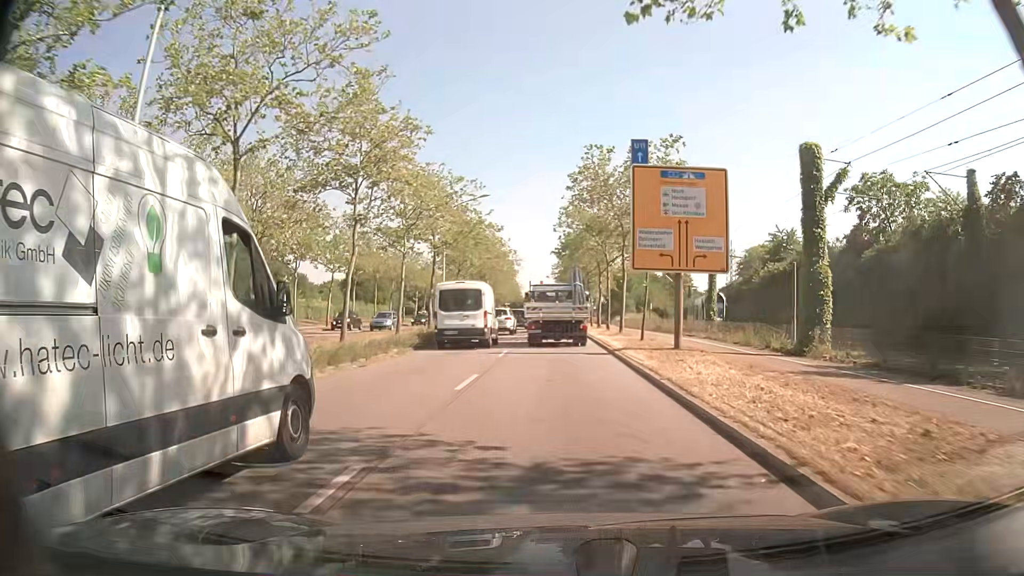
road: primary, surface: asphalt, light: Day
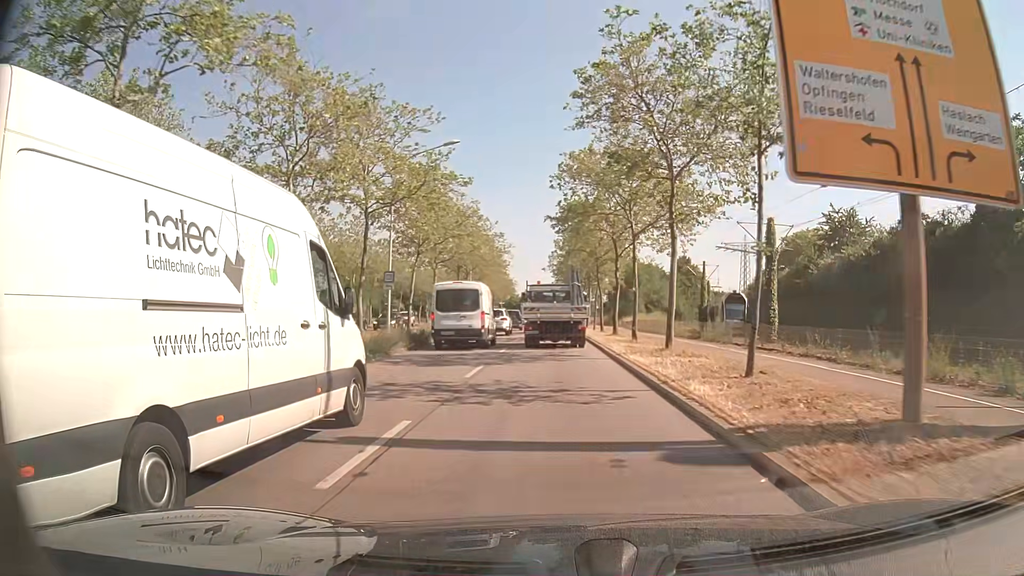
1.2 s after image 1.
(0.0, +15.6) m; 0°
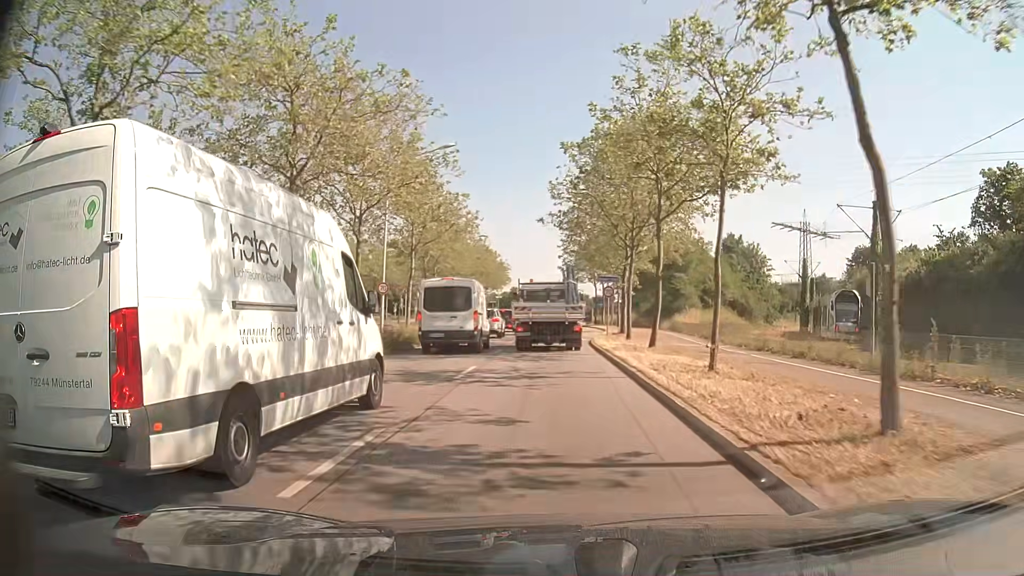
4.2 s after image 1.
(-0.2, +37.9) m; -1°
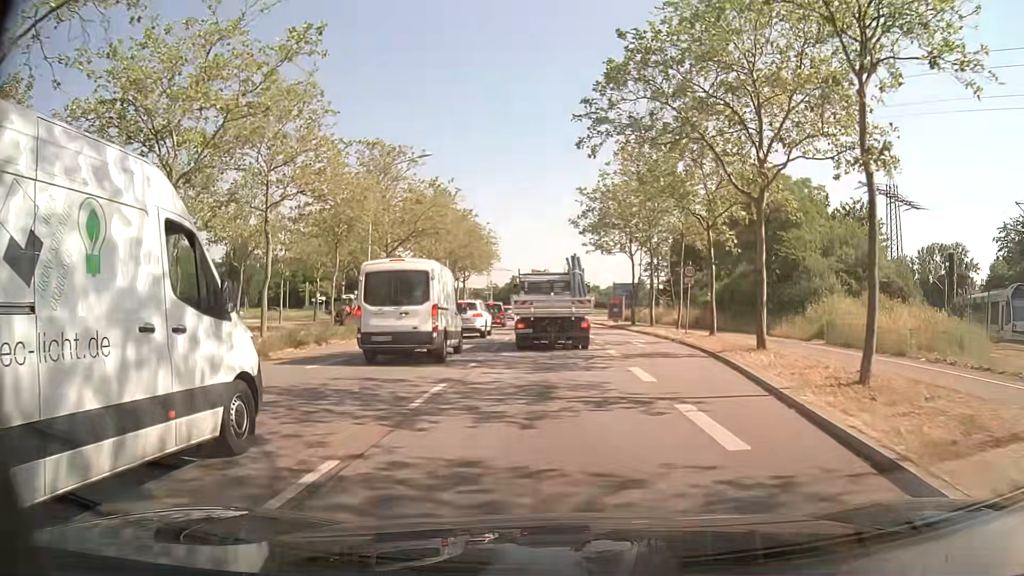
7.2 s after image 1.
(-0.3, +35.1) m; -1°
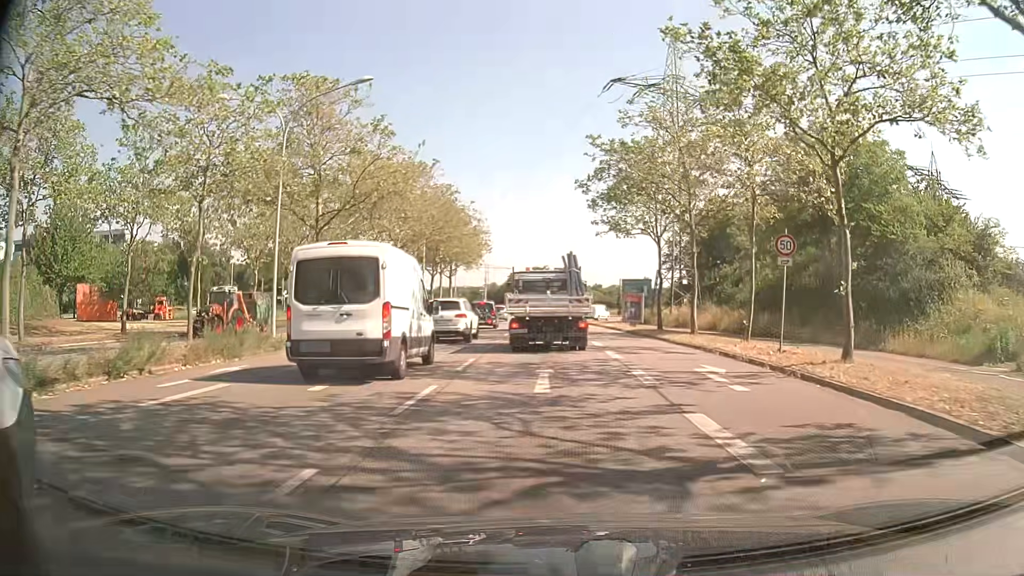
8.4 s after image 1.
(+0.1, +12.7) m; 0°
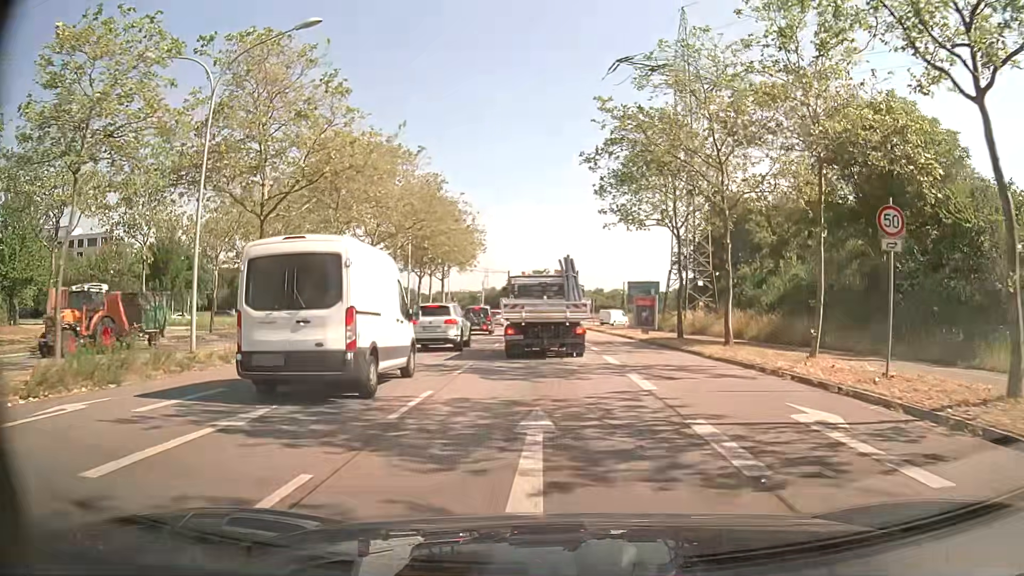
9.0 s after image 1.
(0.0, +6.0) m; 0°
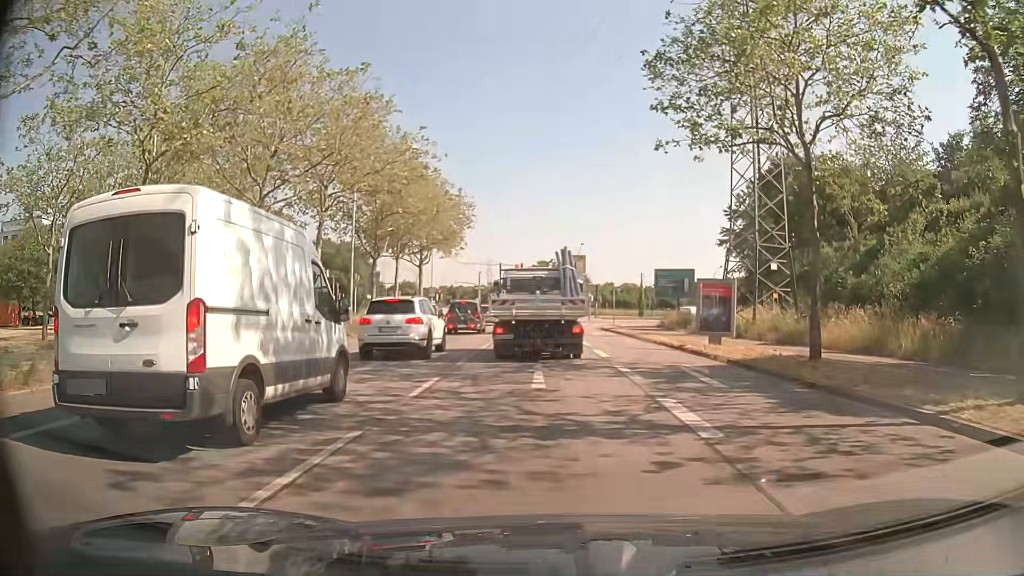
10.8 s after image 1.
(-0.1, +16.2) m; 0°
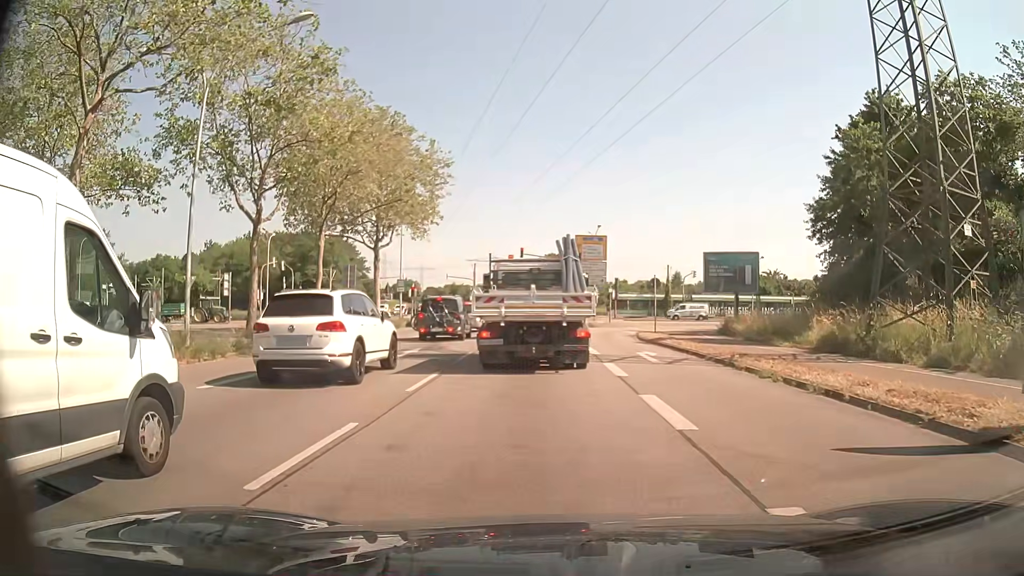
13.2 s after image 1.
(-0.2, +17.4) m; -1°
